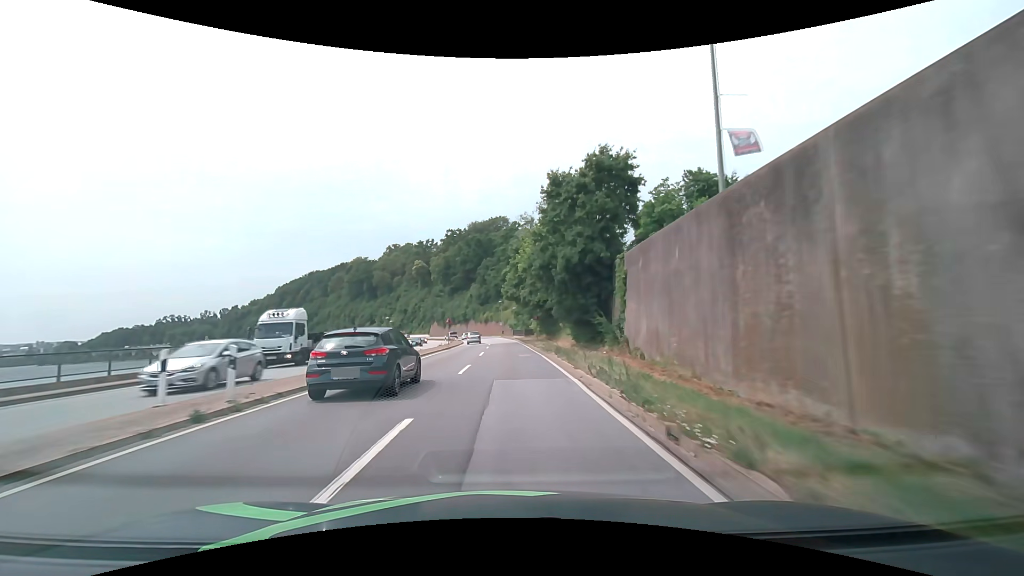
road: primary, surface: asphalt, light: Day
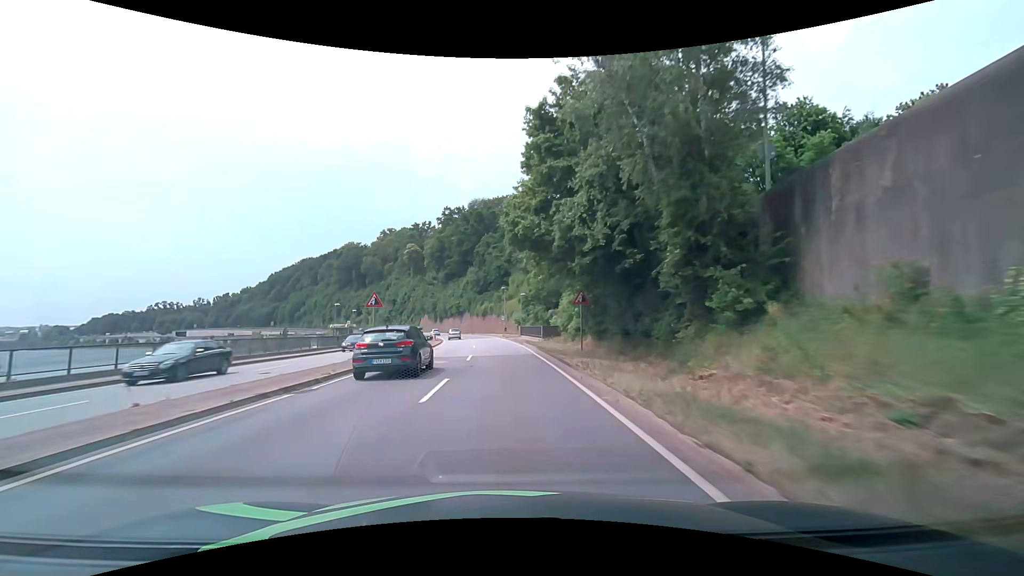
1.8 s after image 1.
(+0.1, +31.2) m; 0°
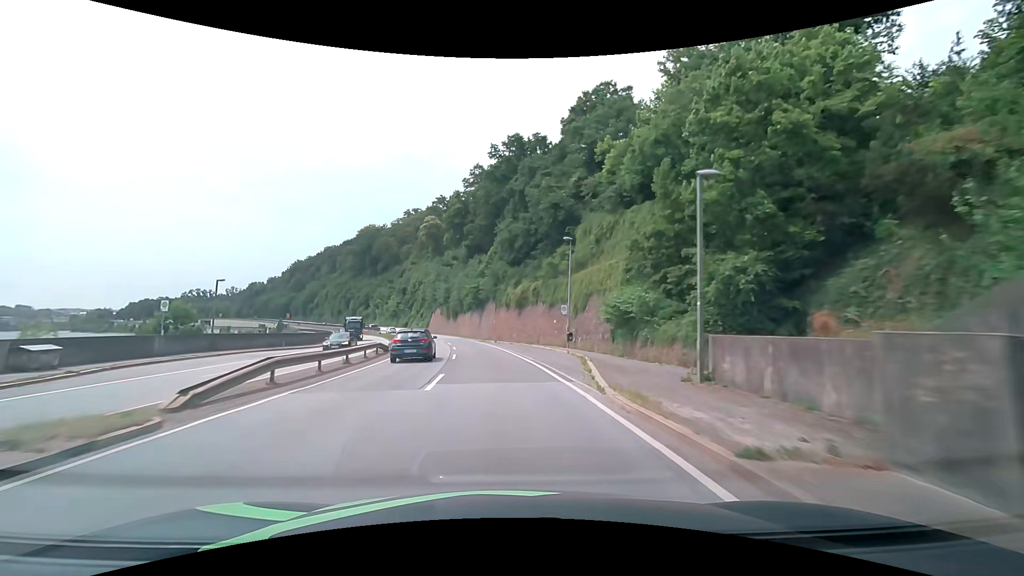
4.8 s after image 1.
(-1.9, +51.2) m; -5°
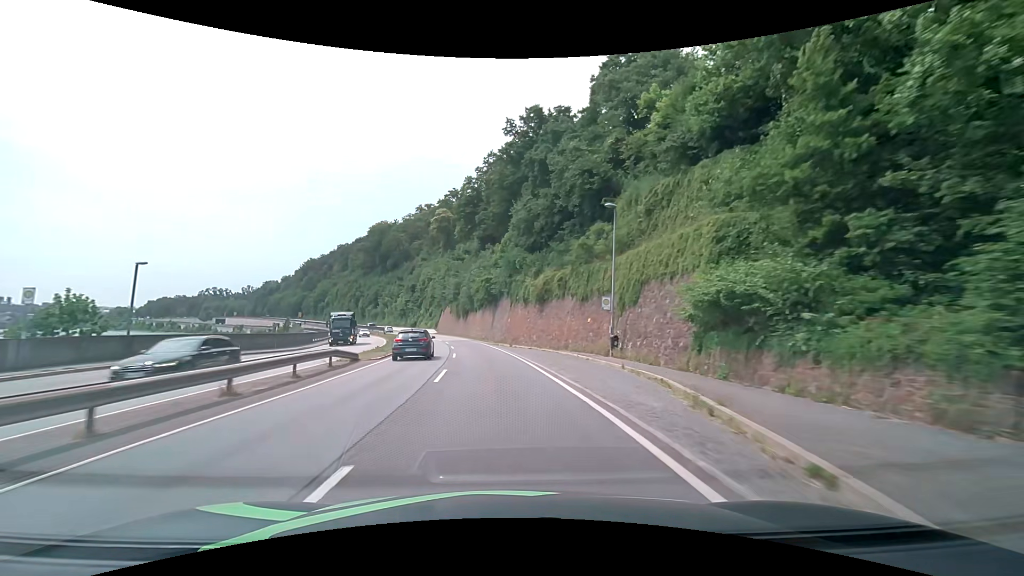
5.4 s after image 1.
(-0.2, +10.3) m; -2°
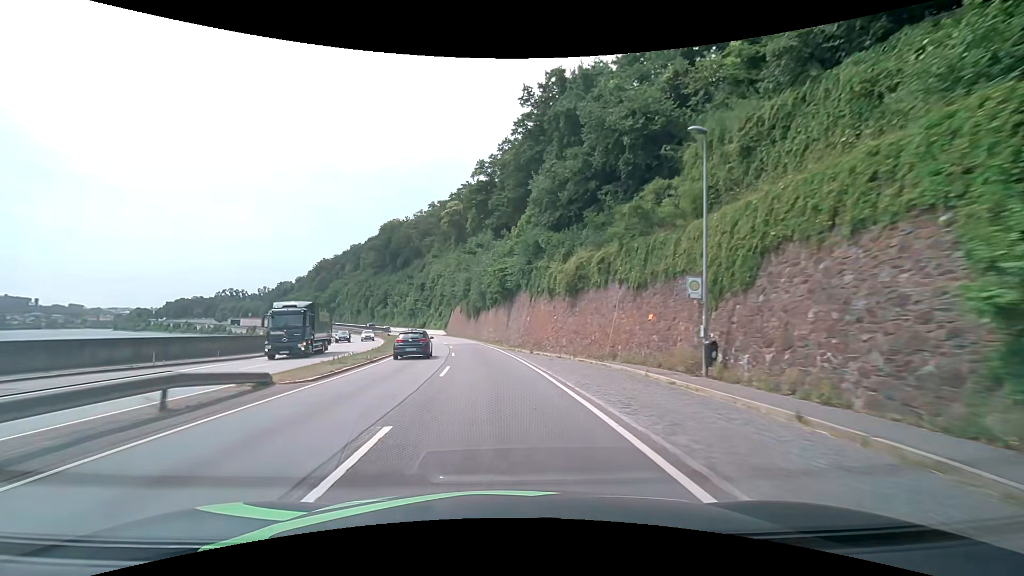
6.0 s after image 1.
(-0.1, +10.4) m; -2°
